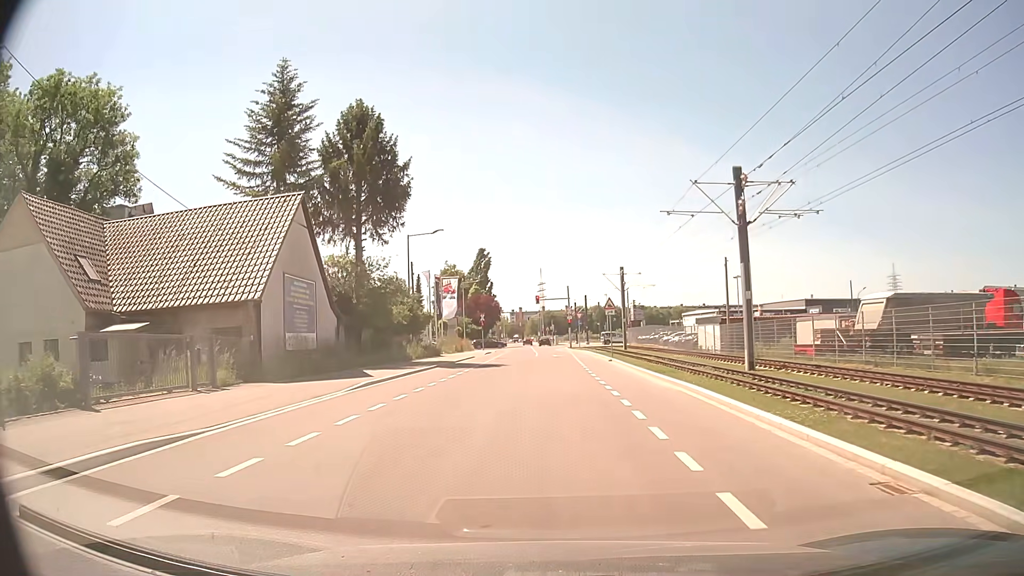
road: residential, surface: asphalt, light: Day
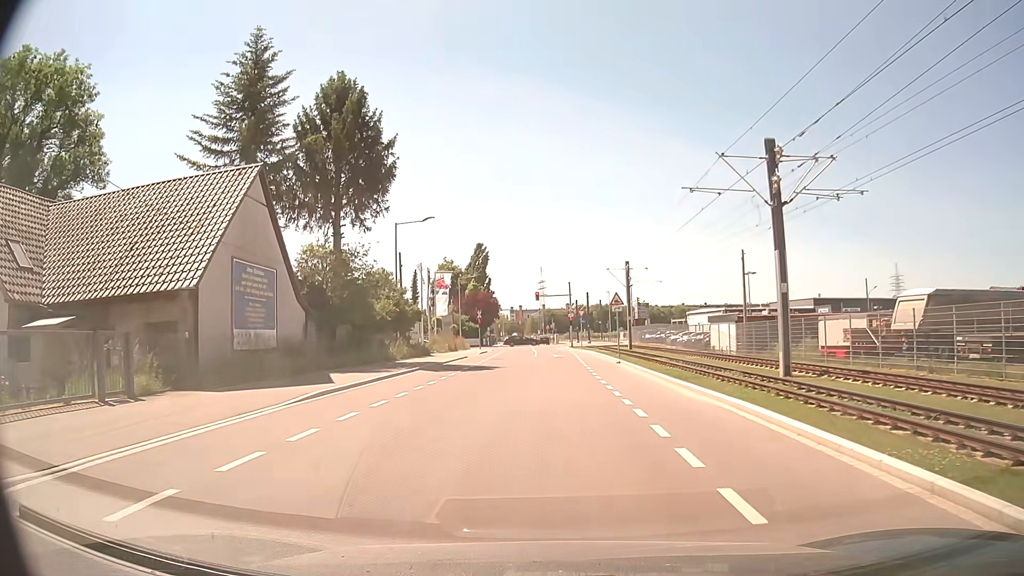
(0.0, +4.0) m; 0°
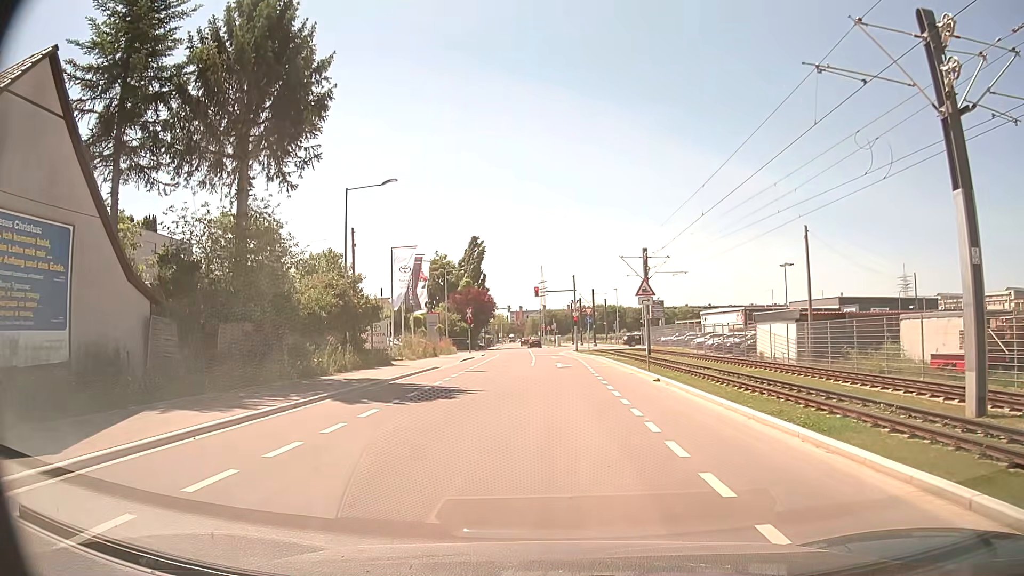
(-0.1, +10.8) m; -1°
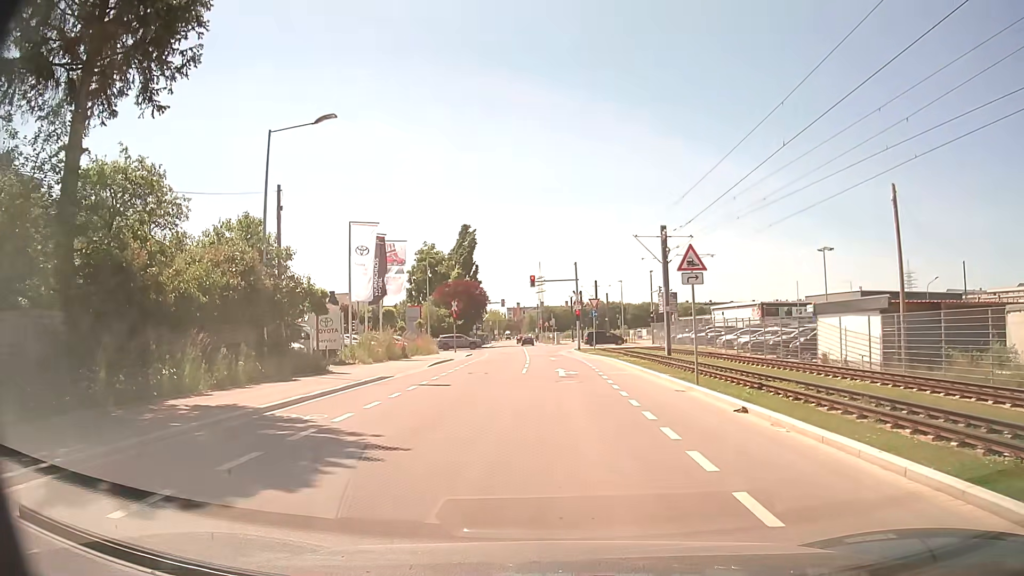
(+0.1, +9.1) m; +1°
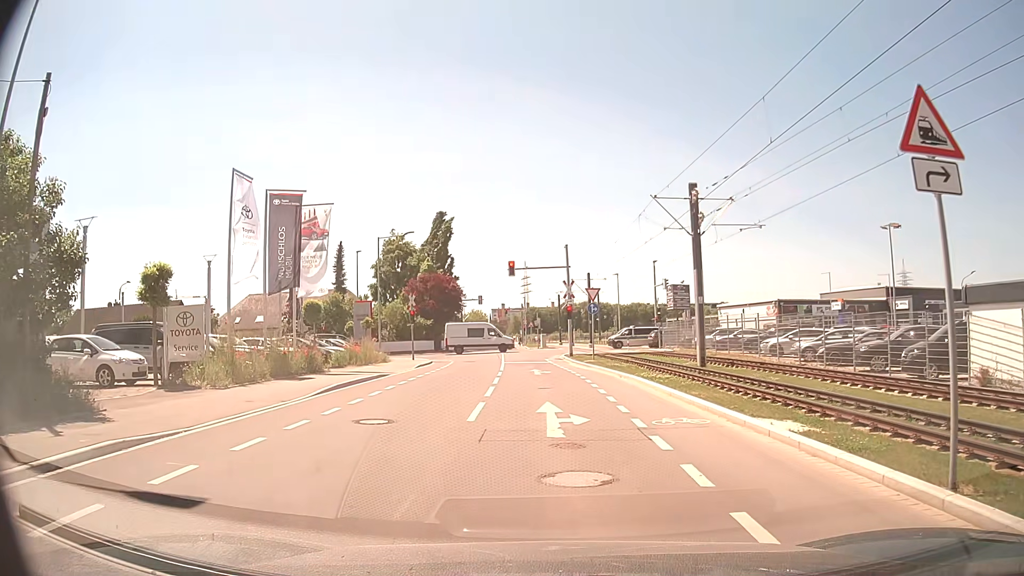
(0.0, +12.5) m; +1°
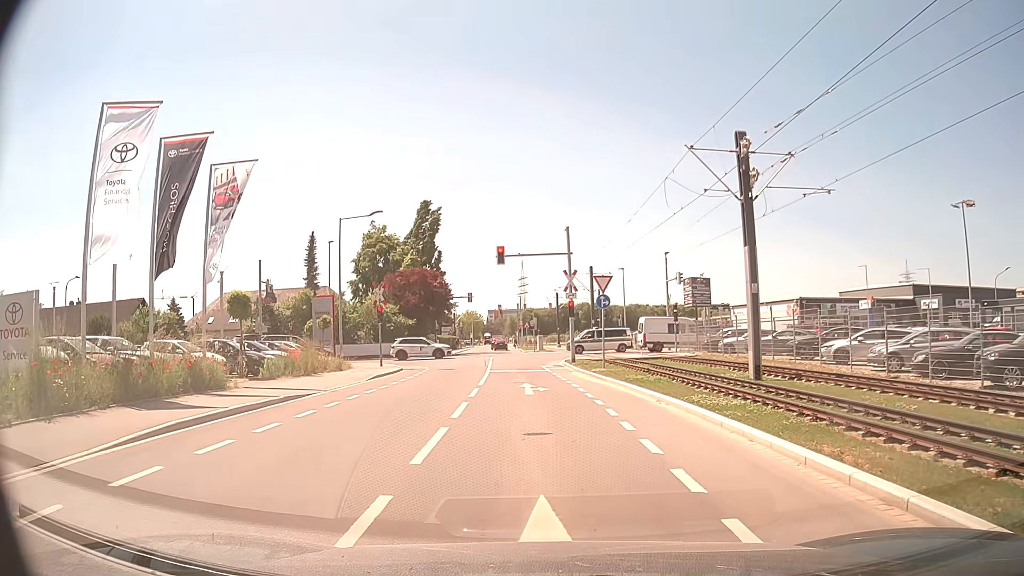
(-0.1, +8.1) m; 0°
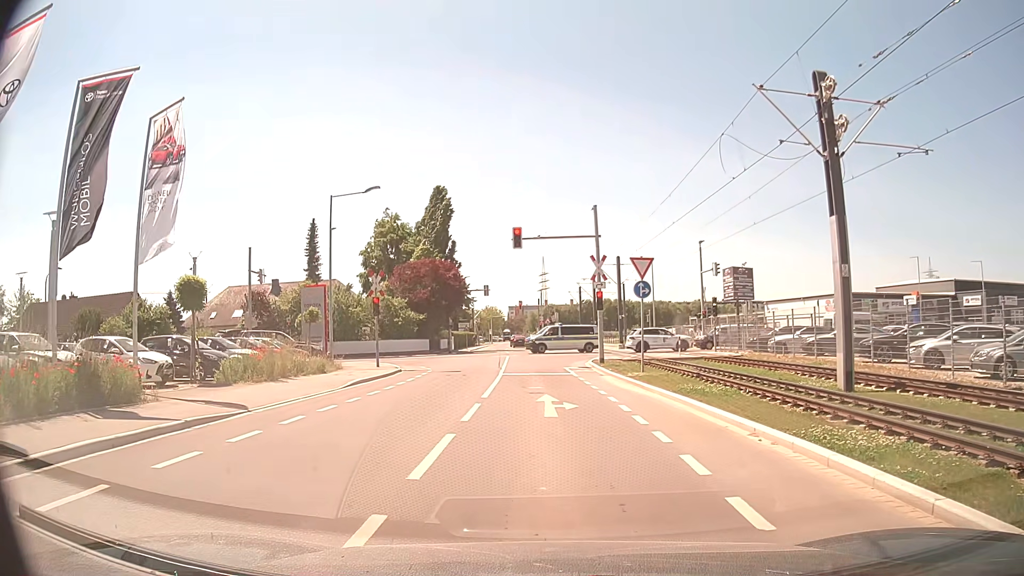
(-0.1, +5.3) m; -2°
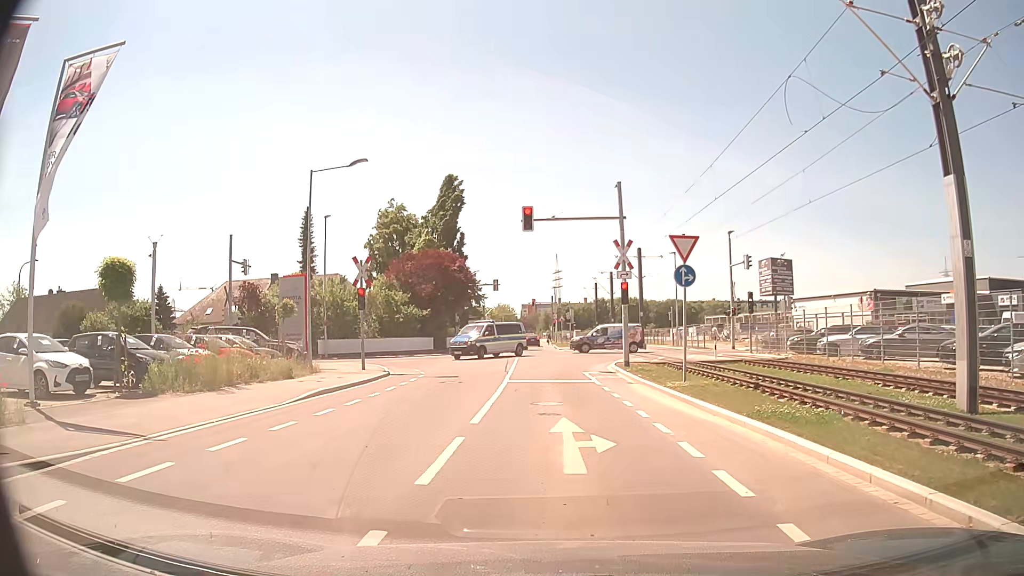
(-0.1, +4.8) m; 0°
(0, +10) (0, +20) (-1, +30) (-1, +40) (-2, +50) (-2, +60) (-3, +70) (-3, +80) (-3, +90) (-4, +100) m
